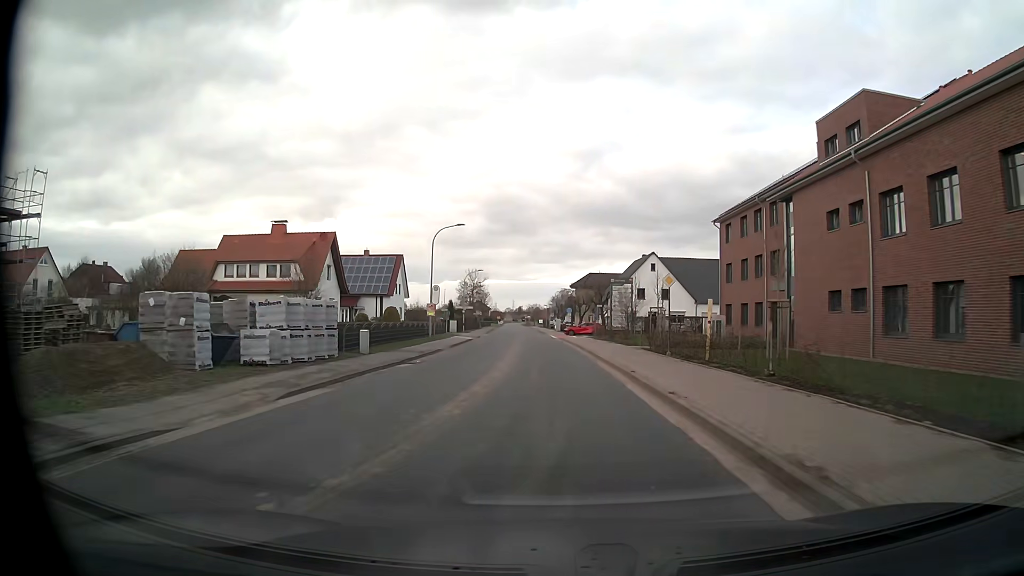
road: unclassified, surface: asphalt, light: Day
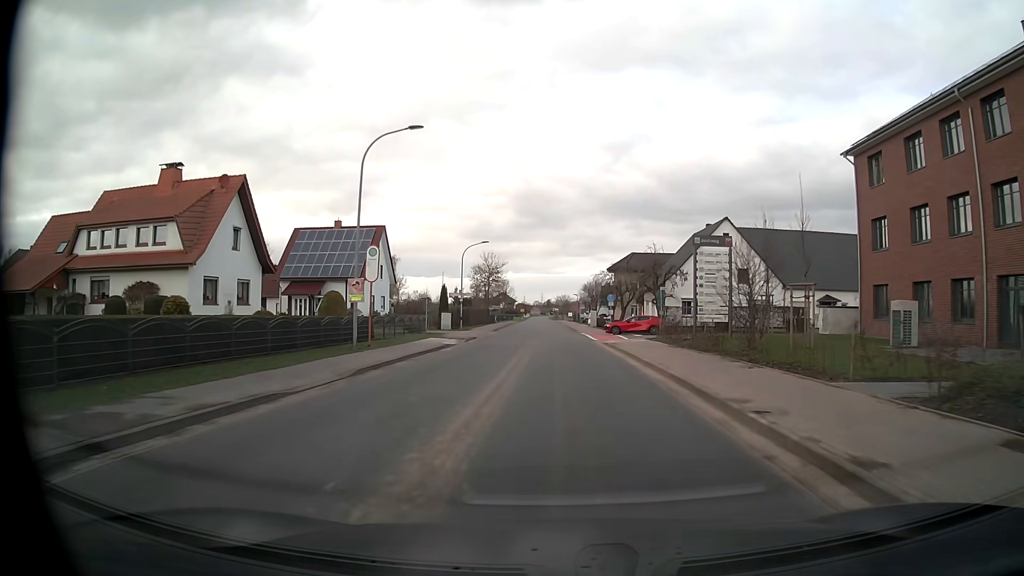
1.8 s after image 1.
(-0.6, +23.3) m; -2°
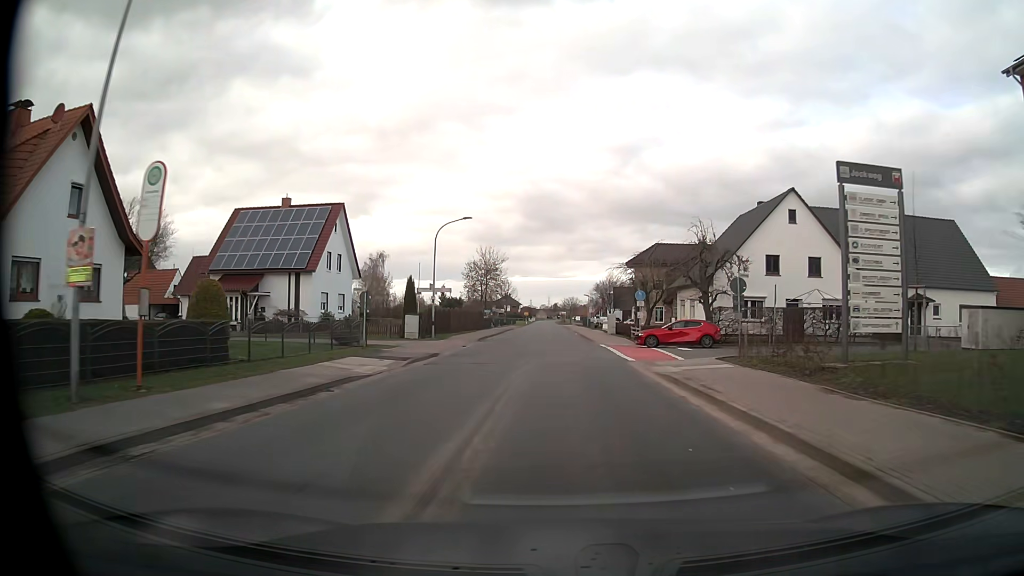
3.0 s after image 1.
(-0.1, +15.6) m; -1°
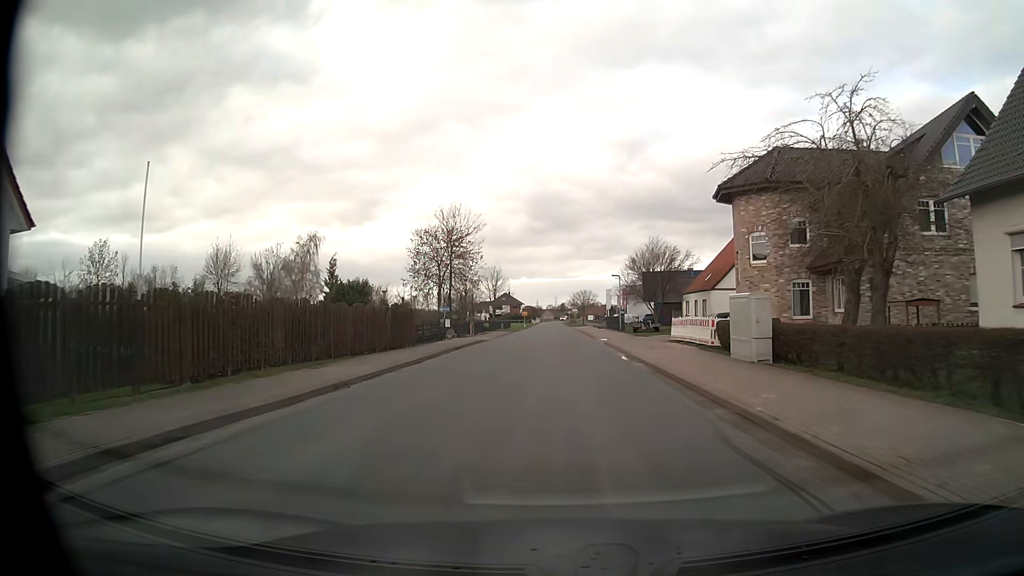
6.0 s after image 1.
(-0.2, +39.8) m; -1°
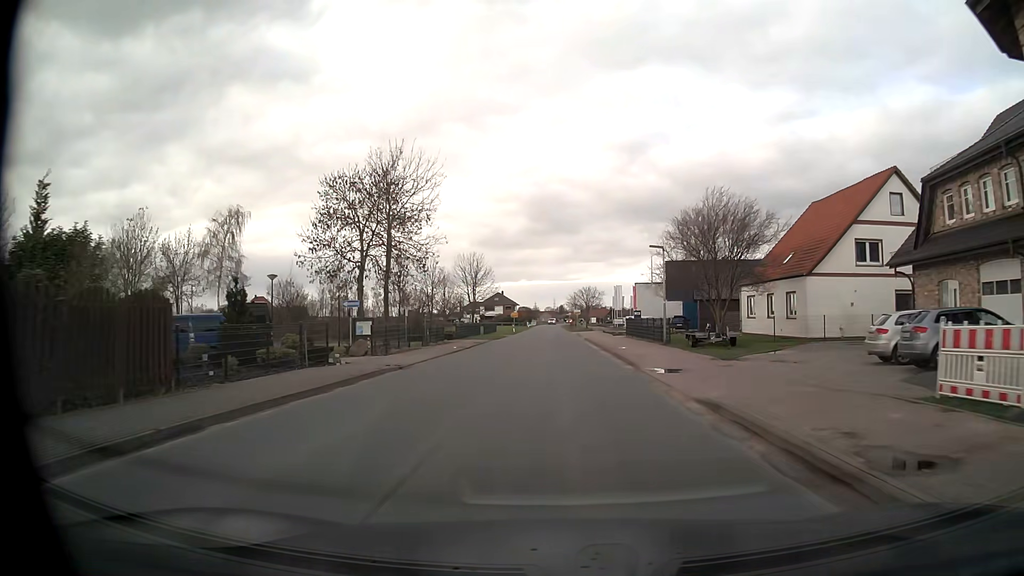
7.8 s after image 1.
(+0.1, +23.6) m; 0°
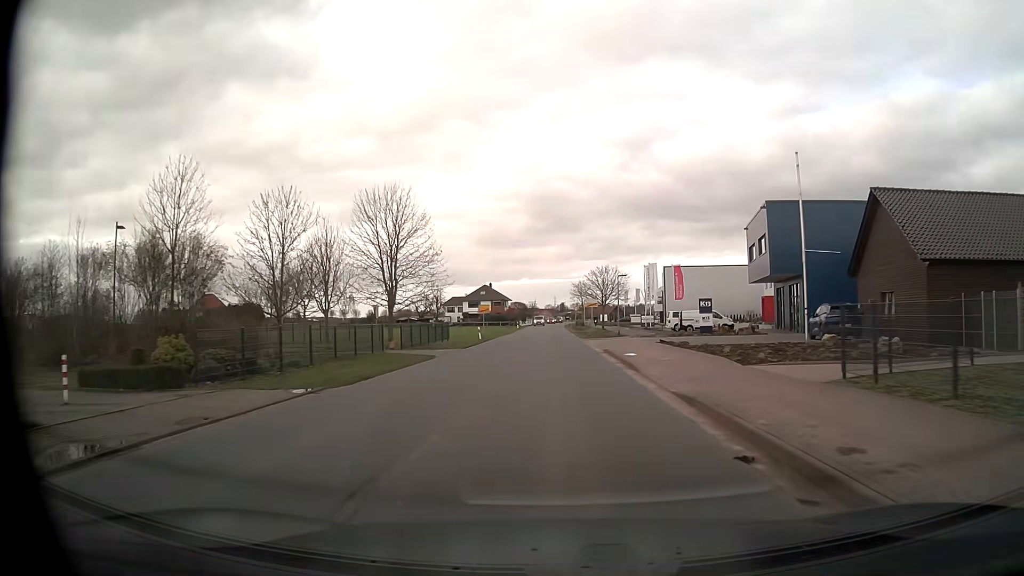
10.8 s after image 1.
(-0.1, +39.7) m; 0°
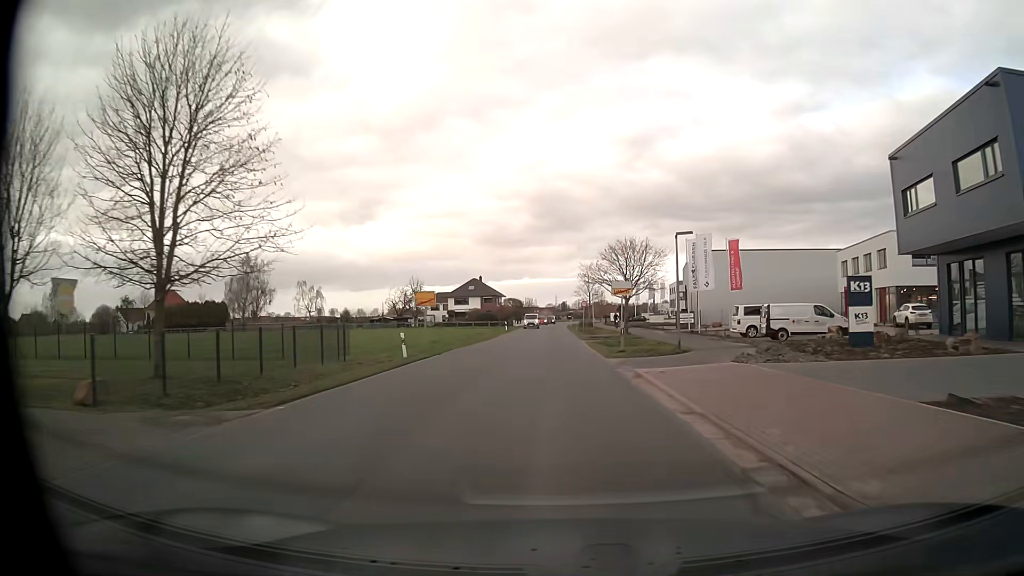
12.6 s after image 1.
(-0.1, +24.7) m; 0°
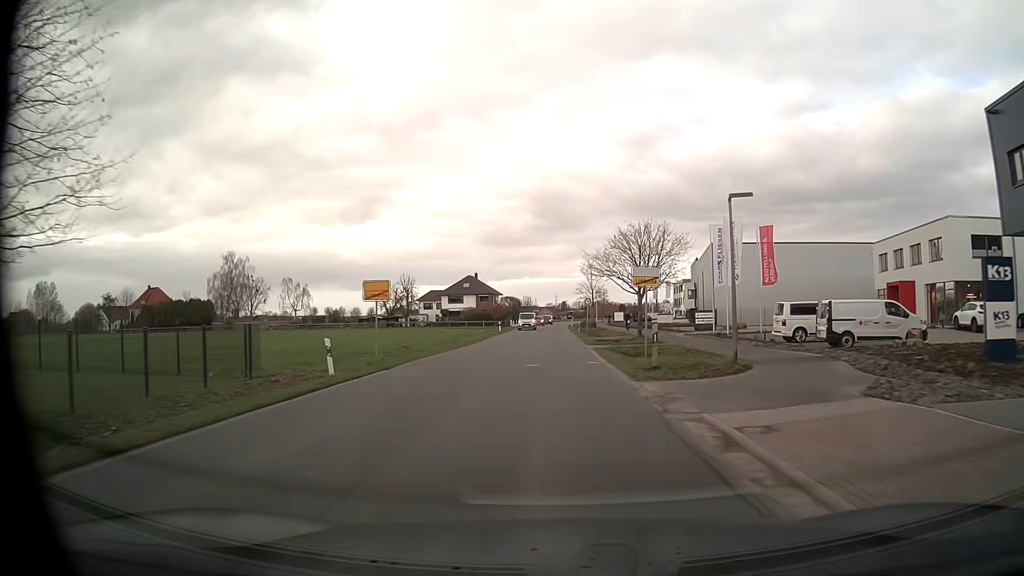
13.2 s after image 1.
(0.0, +8.2) m; 0°
(0, +10) (0, +20) (0, +30) (0, +40) (0, +50) (0, +60) (0, +70) (0, +80) (0, +90) (0, +100) m
